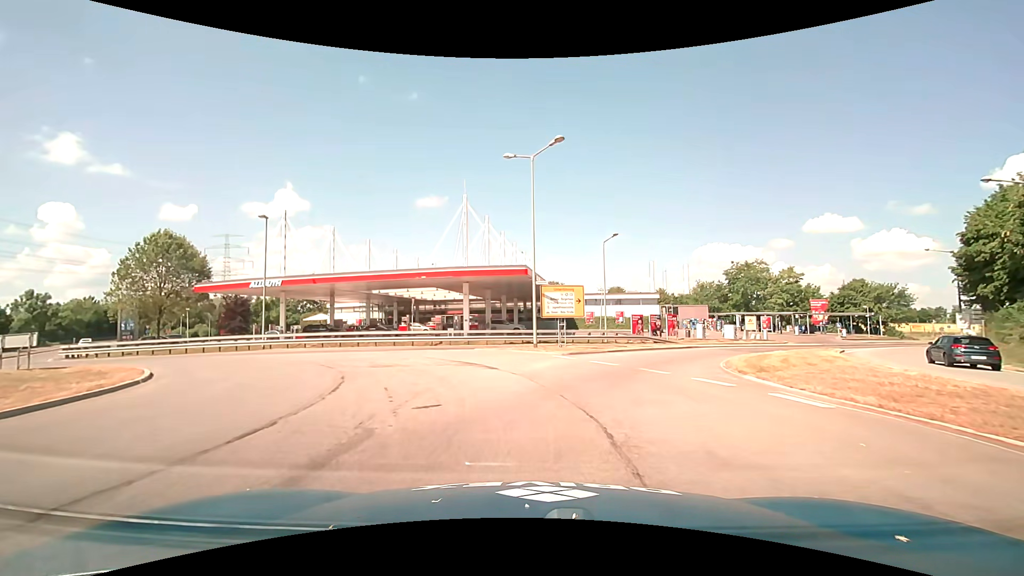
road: primary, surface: asphalt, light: Day
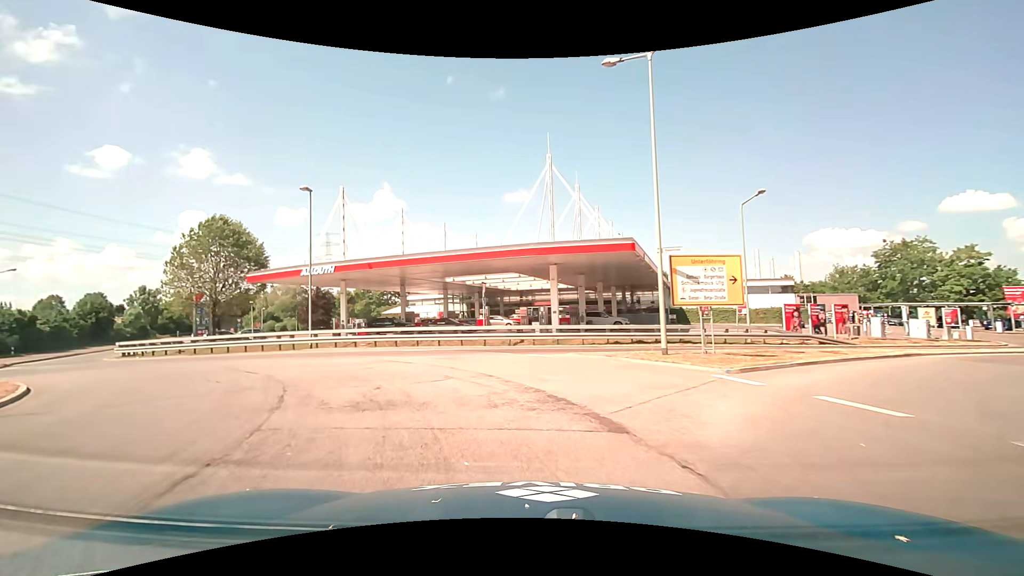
(-0.8, +9.1) m; -11°
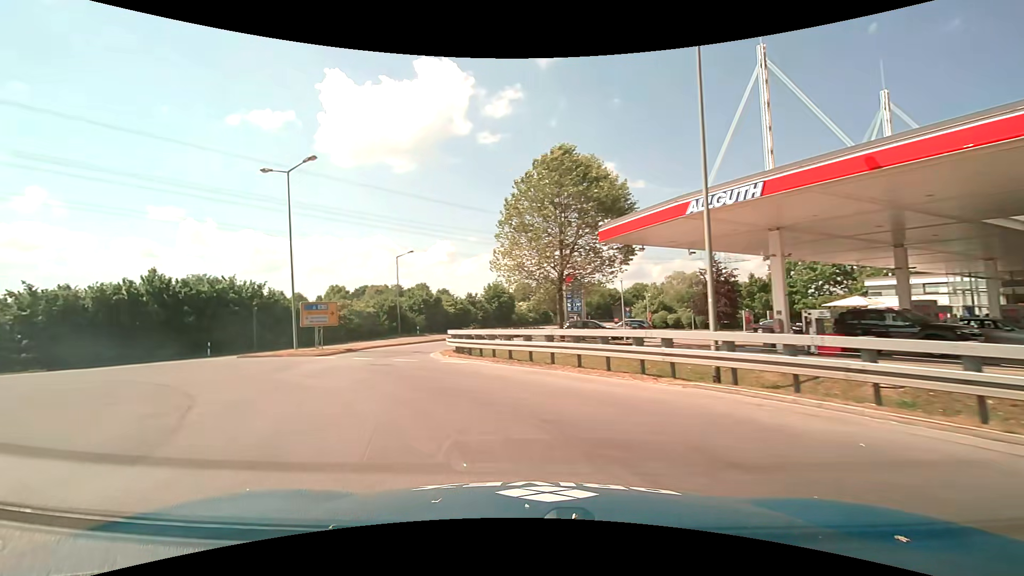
(-7.3, +19.4) m; -44°
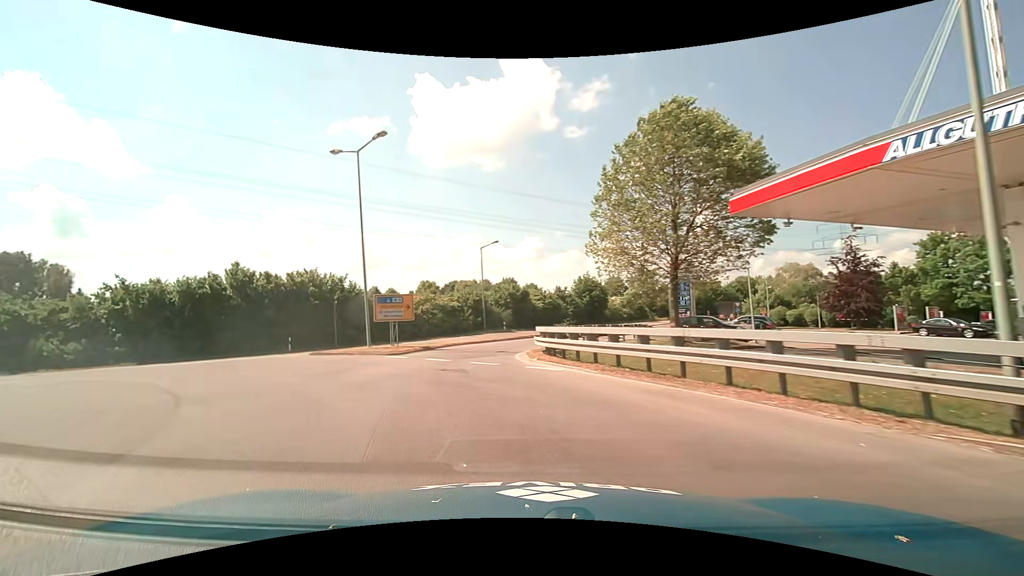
(-0.3, +4.3) m; -9°
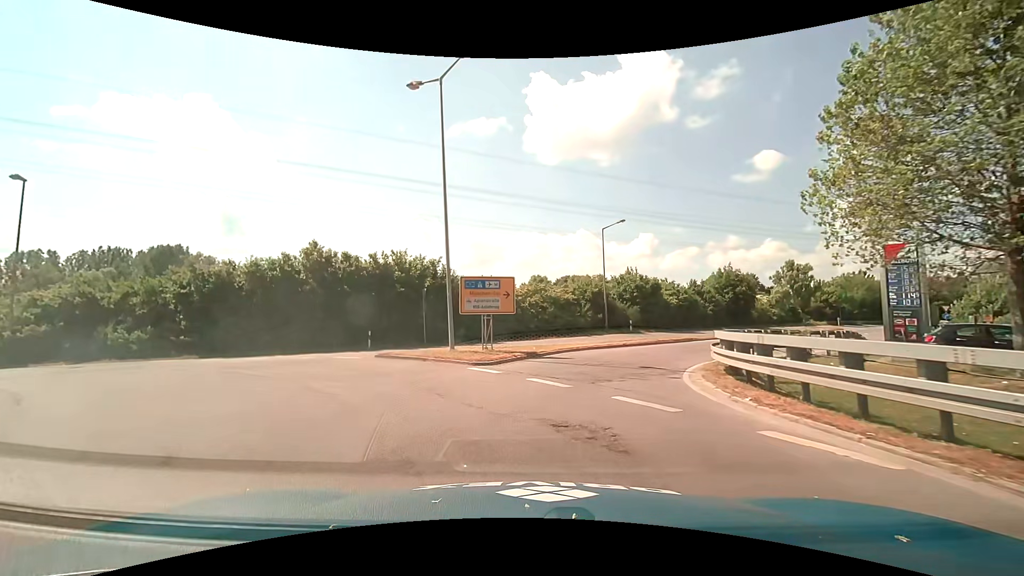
(-1.2, +8.3) m; -13°
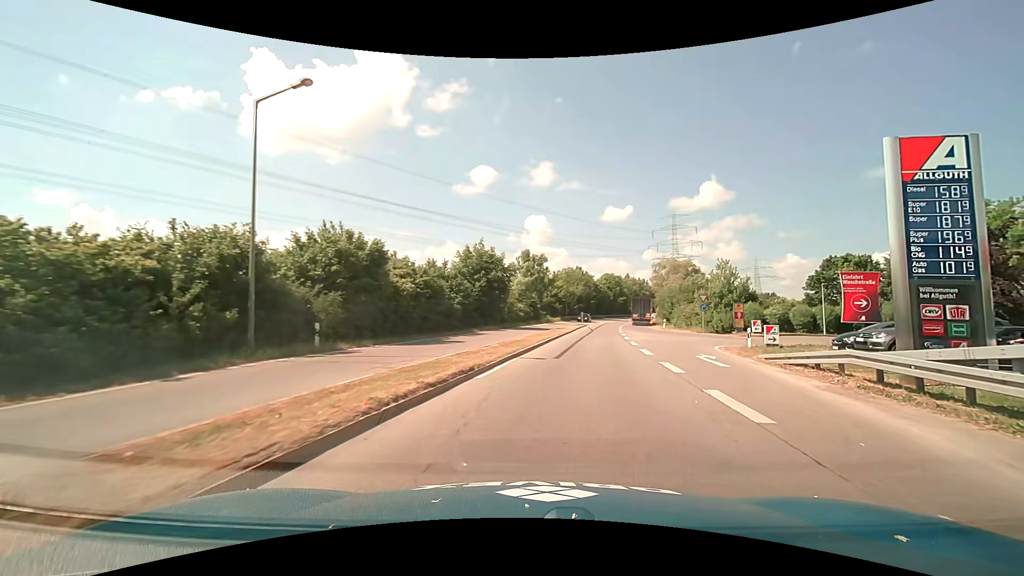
(+4.7, +22.2) m; +30°
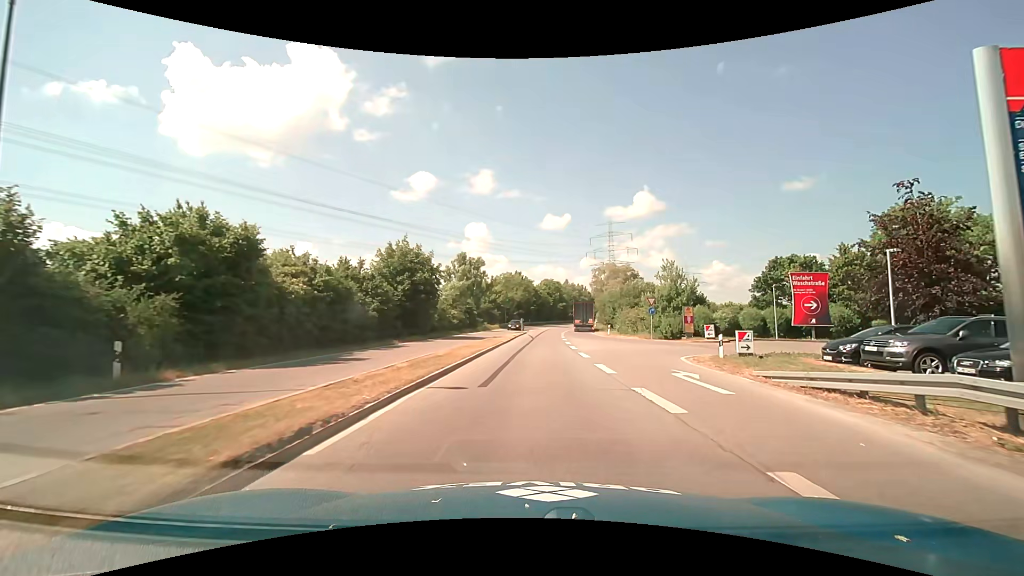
(+0.4, +5.3) m; +8°
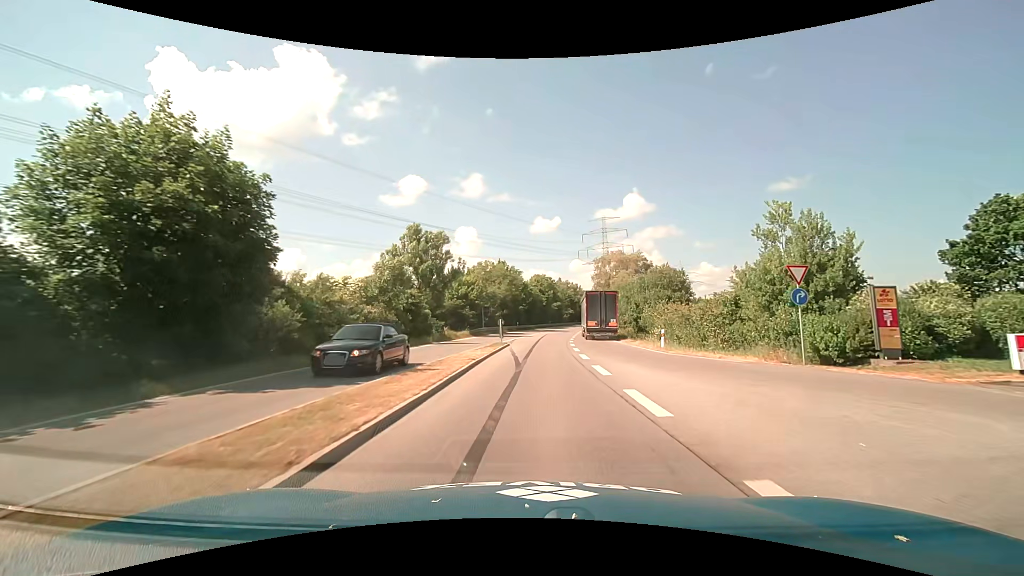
(+0.2, +24.5) m; +1°
(0, +10) (0, +20) (+1, +30) (+2, +40) (+2, +50) (+3, +60) (+4, +70) (+5, +80) (+7, +90) (+8, +100) m
